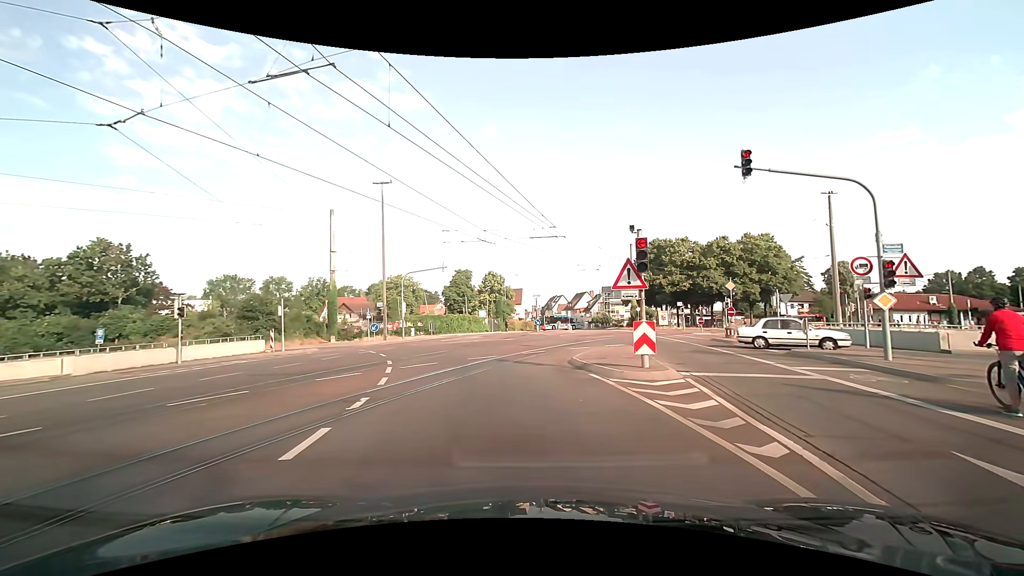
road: tertiary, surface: asphalt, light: Day
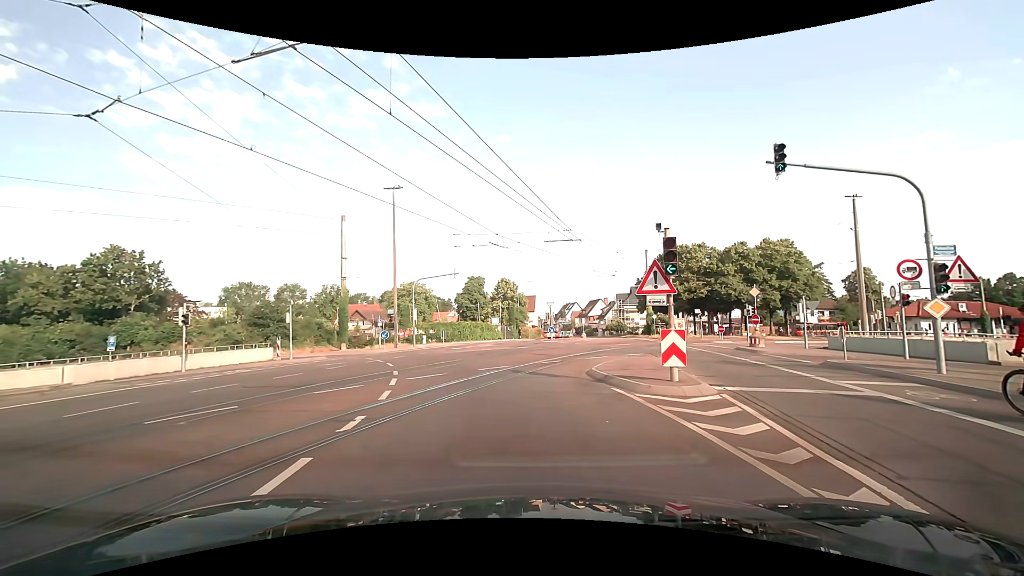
(0.0, +1.0) m; 0°
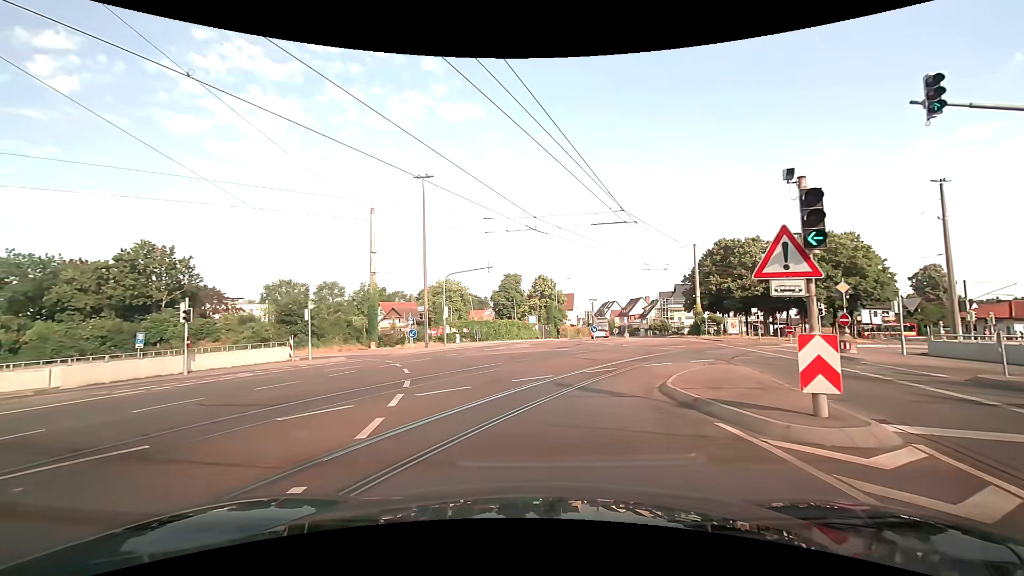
(-0.2, +4.0) m; -5°
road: tertiary_link
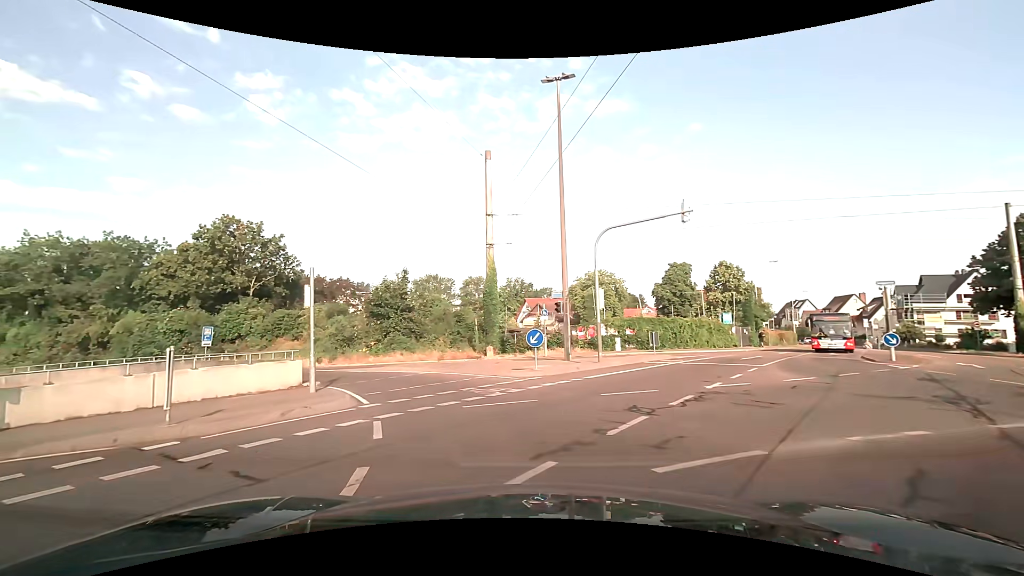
(-2.5, +17.7) m; -16°
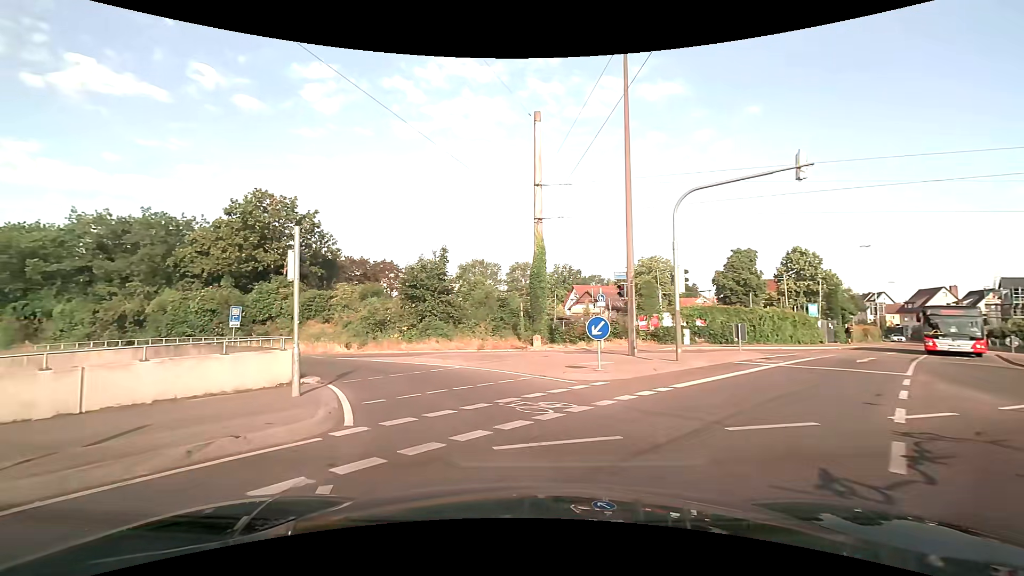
(-0.3, +4.1) m; -6°
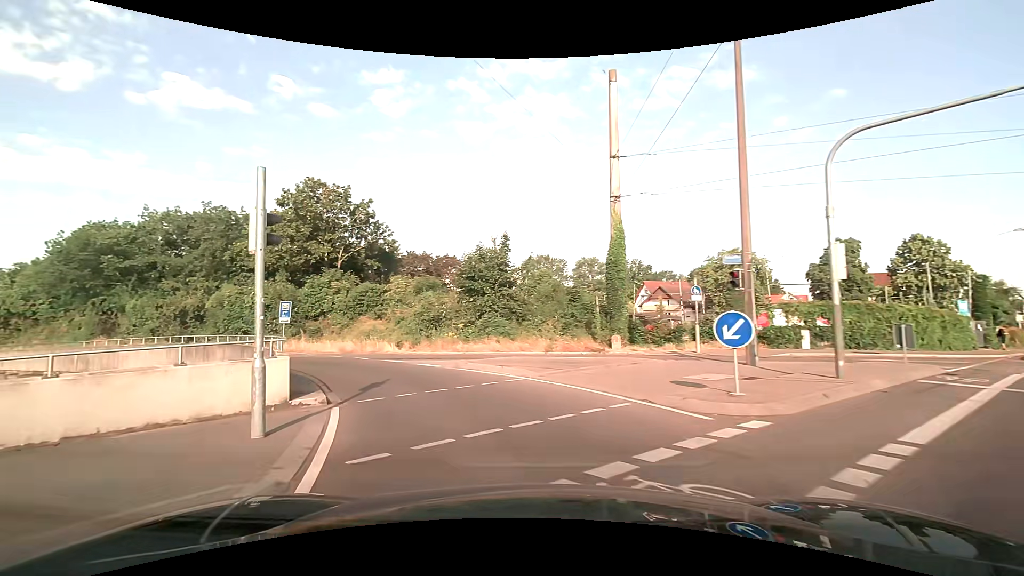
(-0.2, +4.2) m; -7°
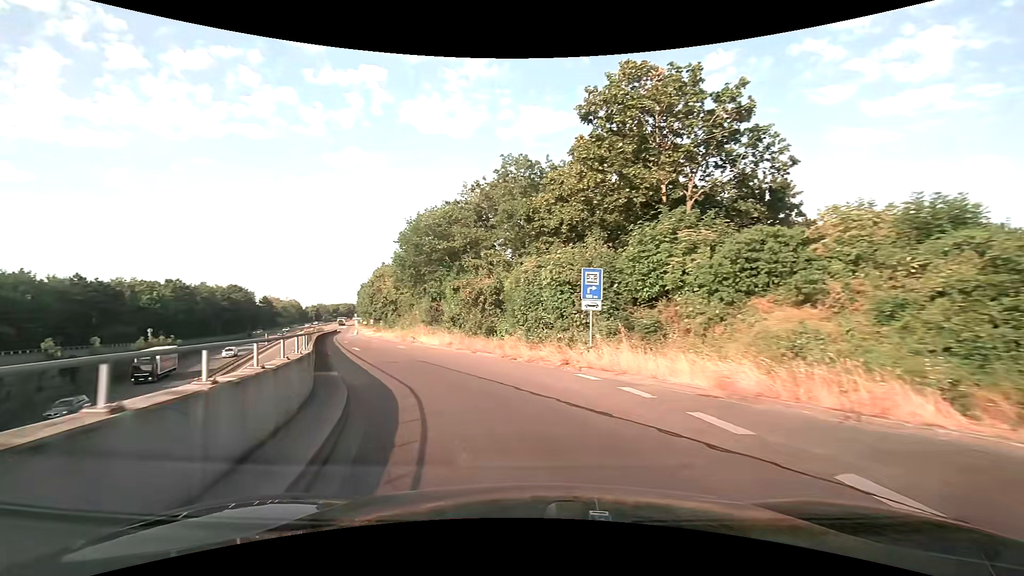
(-6.0, +17.1) m; -37°
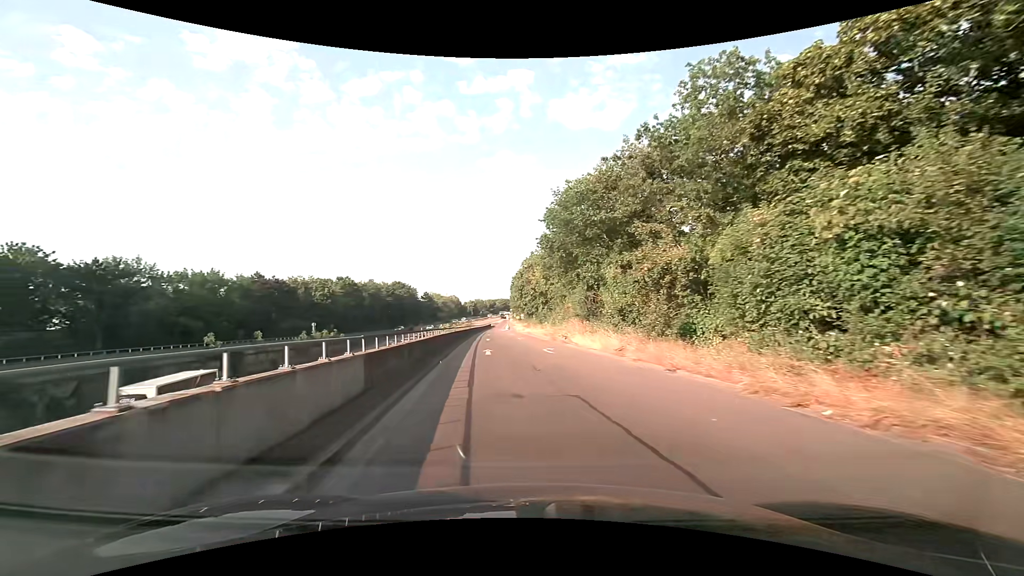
(-1.8, +10.2) m; -18°
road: trunk_link
(-1, +10) (-2, +20) (-3, +30) (-4, +40) (-4, +50) (-5, +60) (-6, +70) (-7, +80) (-7, +90) (-8, +100) m
